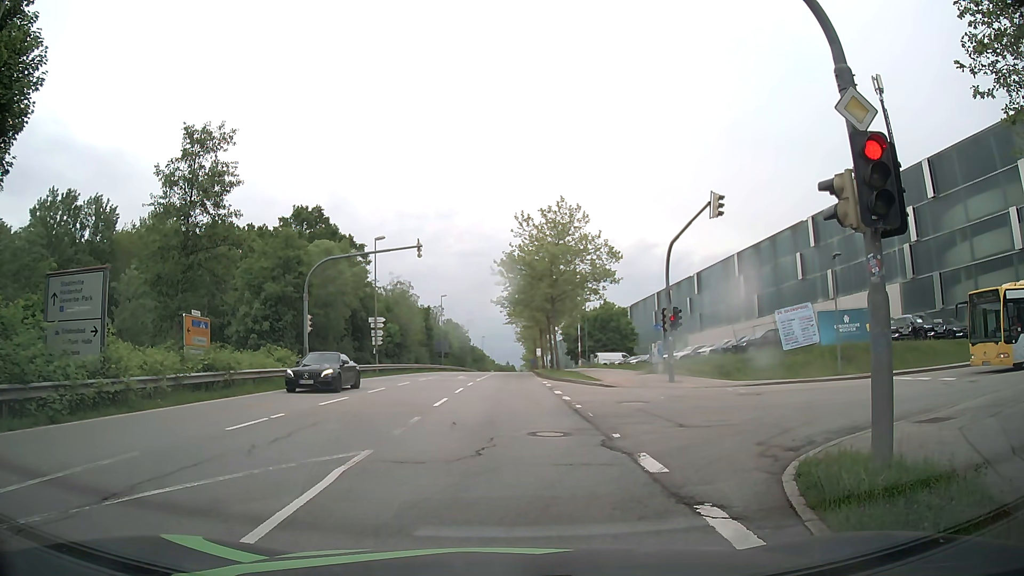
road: secondary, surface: asphalt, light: Day
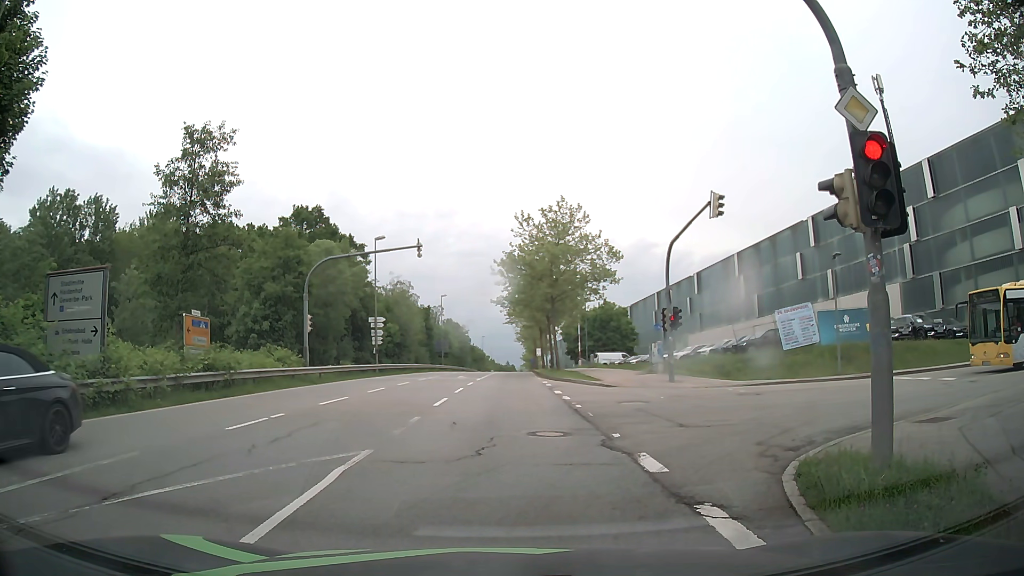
(0.0, 0.0) m; 0°
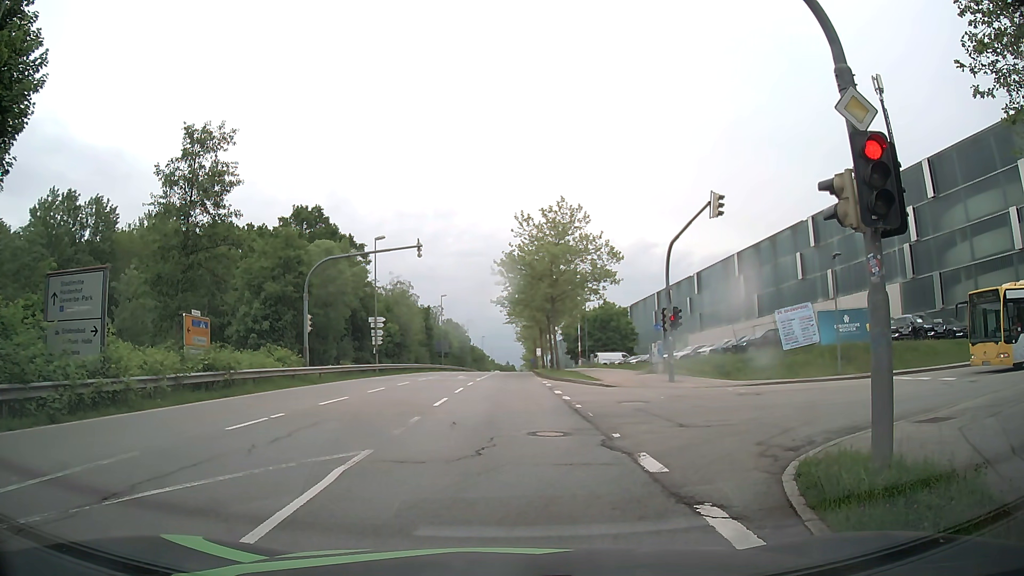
(0.0, 0.0) m; 0°
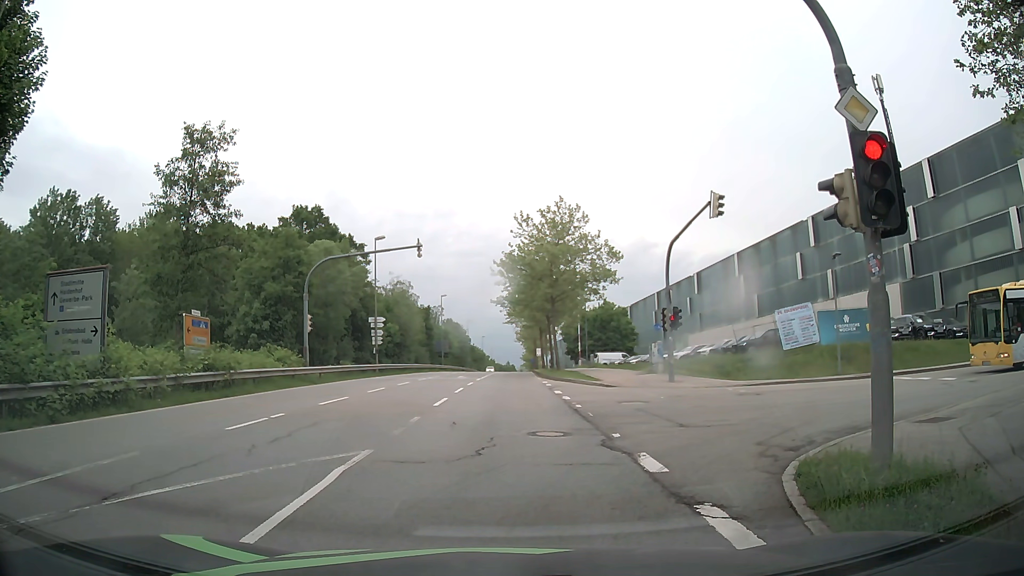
(0.0, 0.0) m; 0°
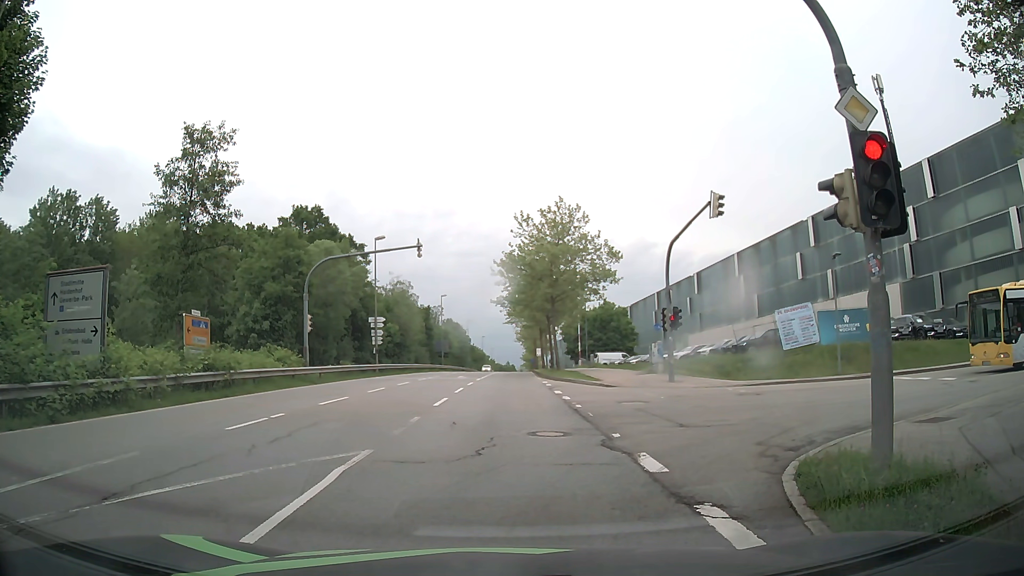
(0.0, 0.0) m; 0°
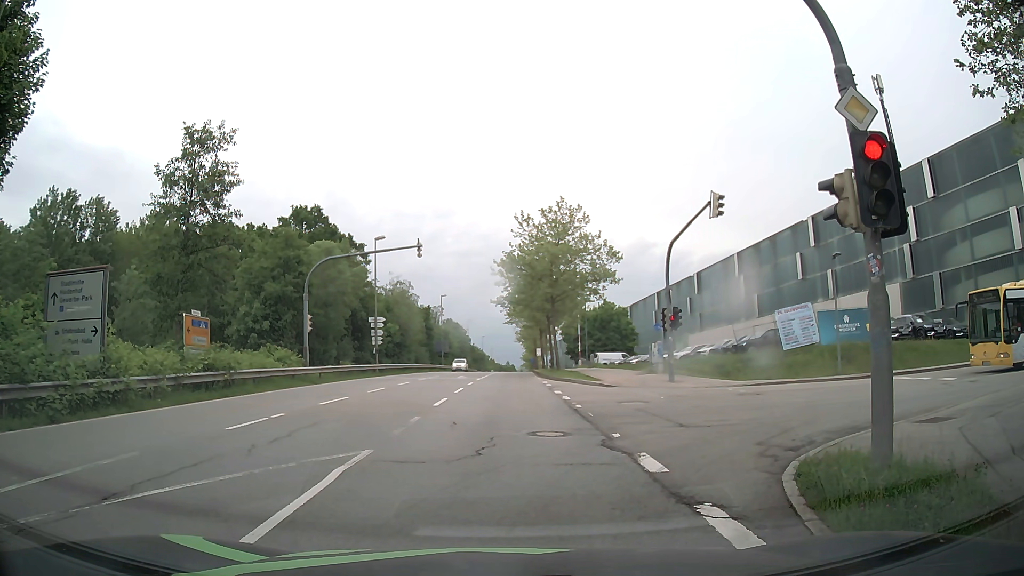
(0.0, 0.0) m; 0°
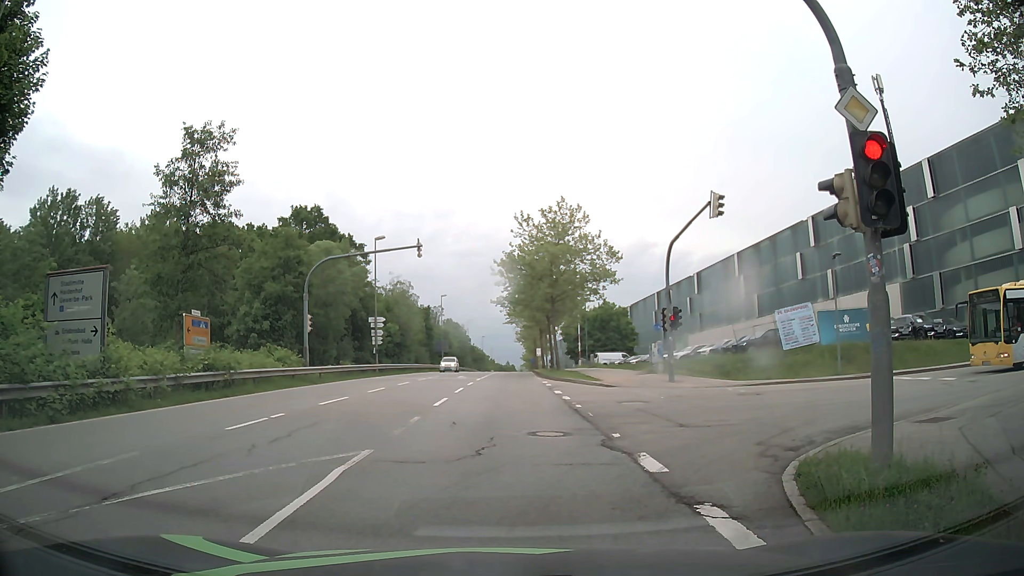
(0.0, 0.0) m; 0°
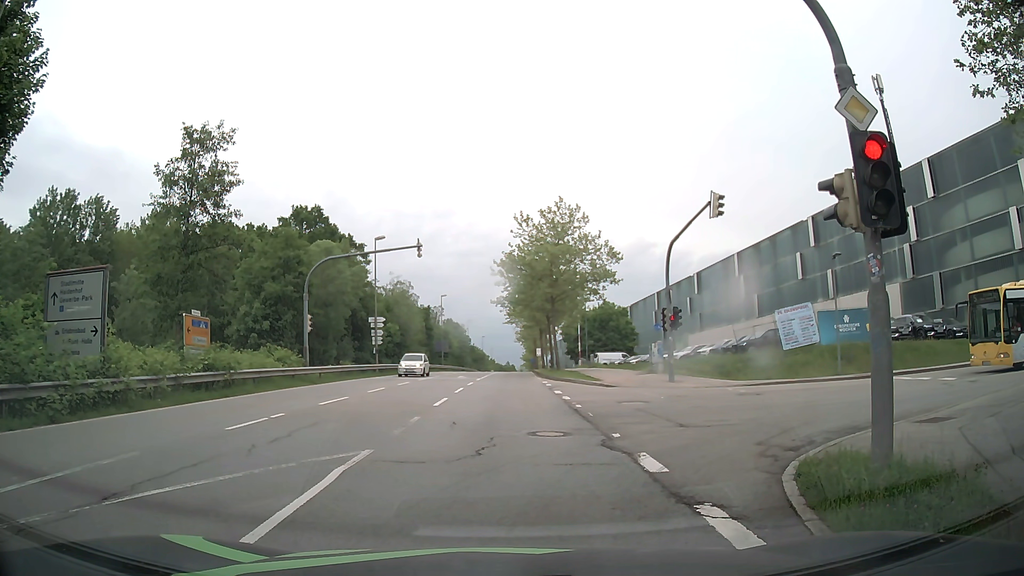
(0.0, 0.0) m; 0°
